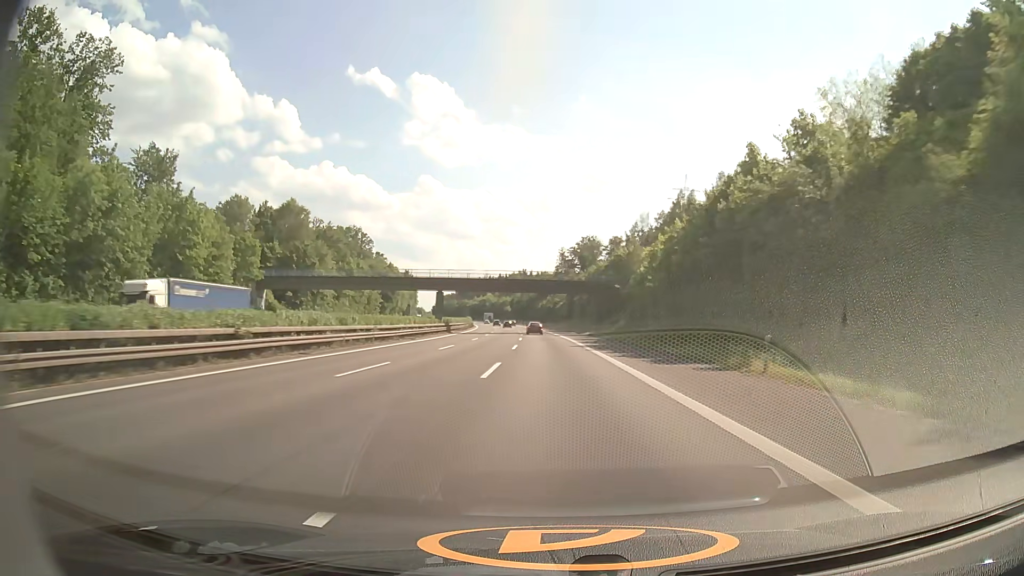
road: motorway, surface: asphalt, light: Day
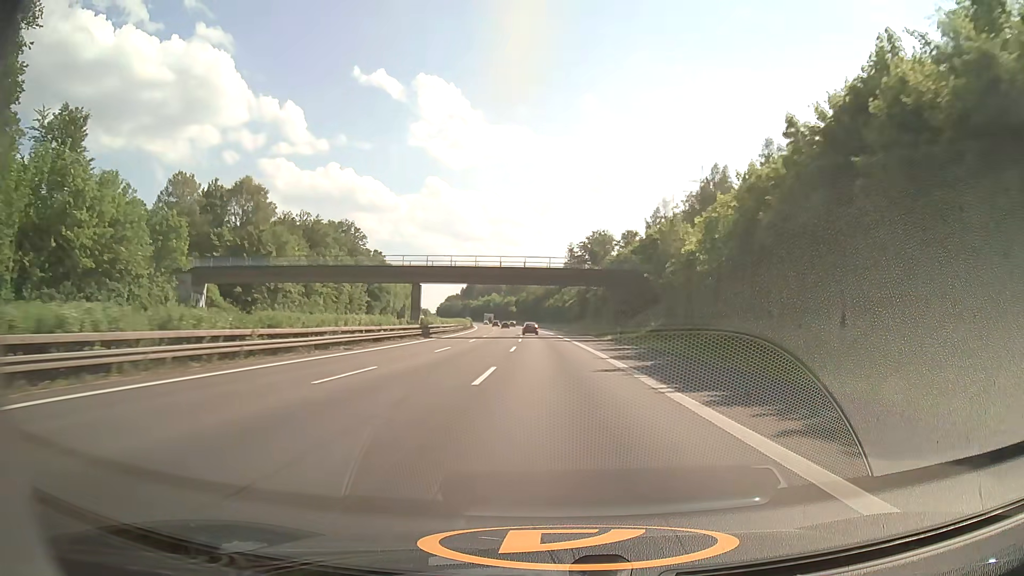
(-0.1, +19.6) m; -1°
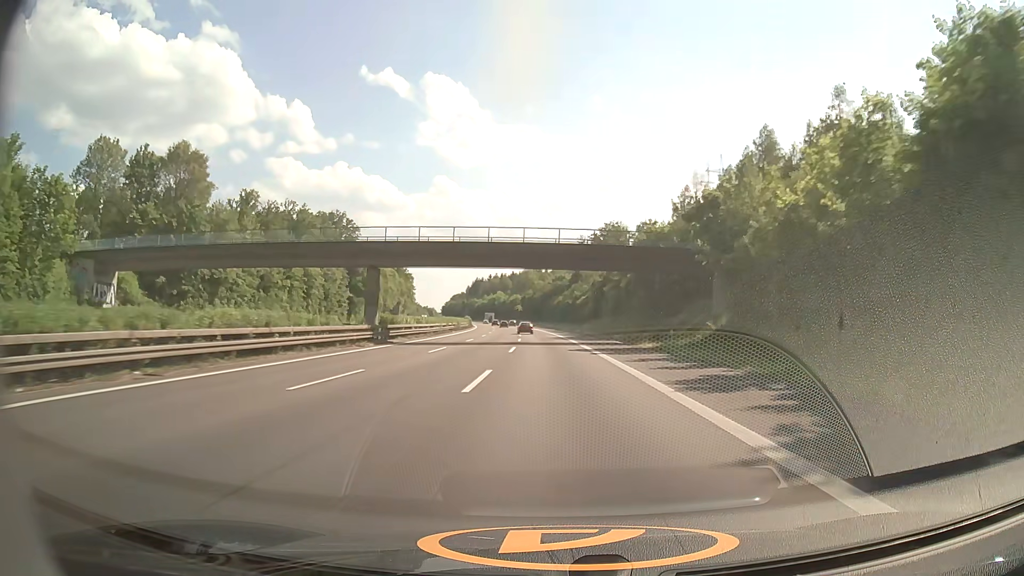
(-0.1, +19.6) m; -1°
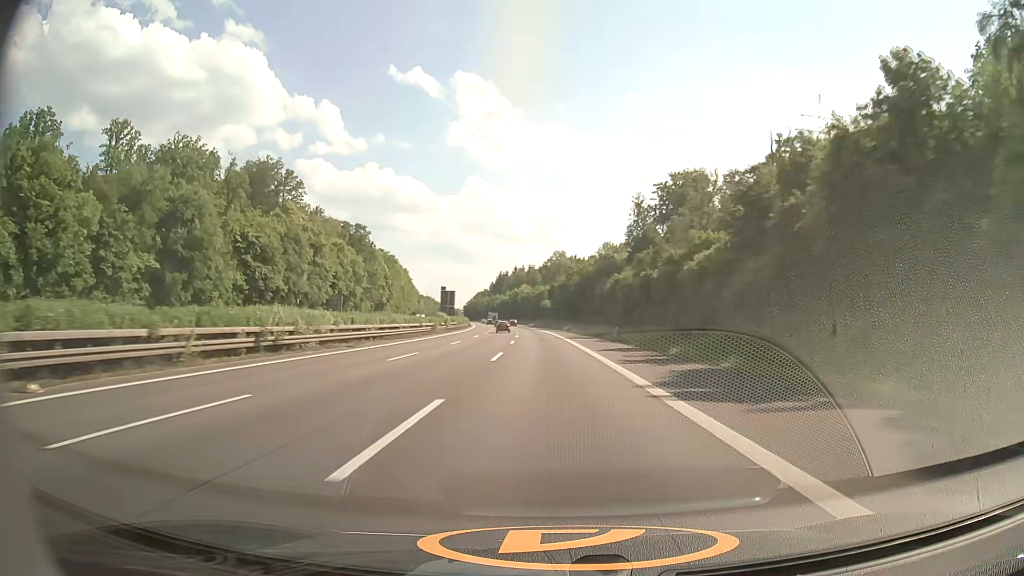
(-1.9, +79.1) m; -3°
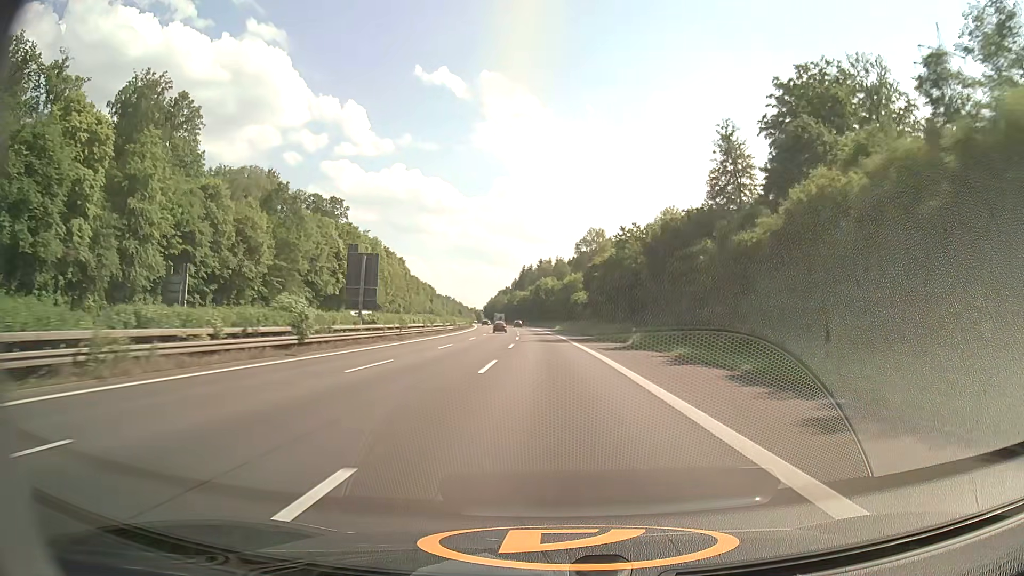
(-1.3, +59.5) m; -3°
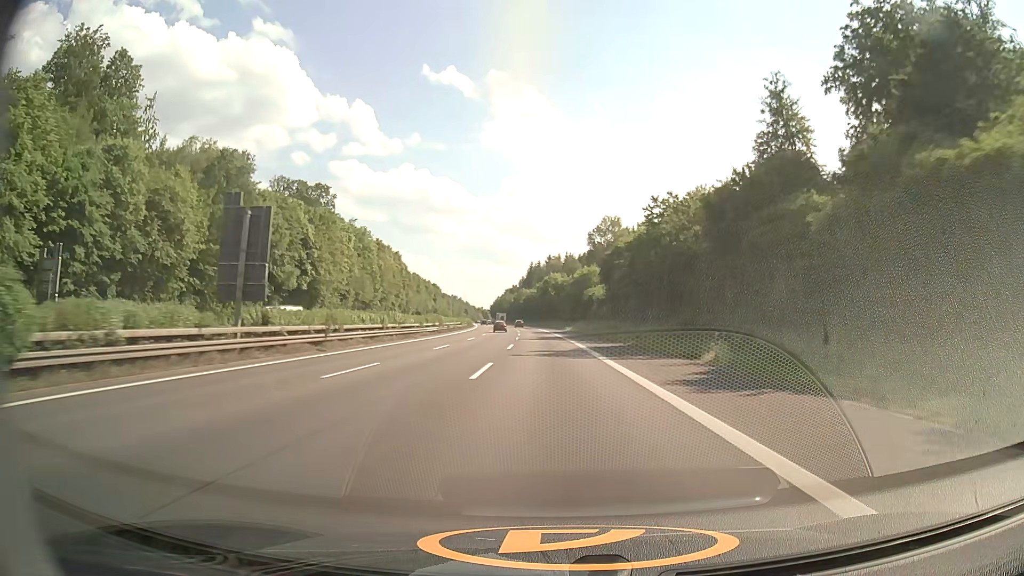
(-0.1, +19.8) m; -1°
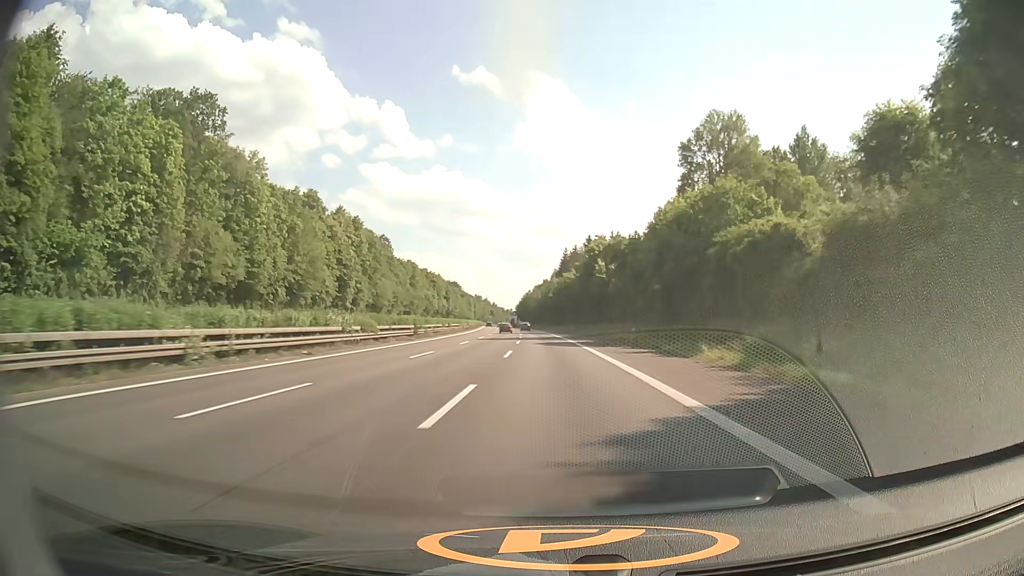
(-2.1, +78.9) m; -3°
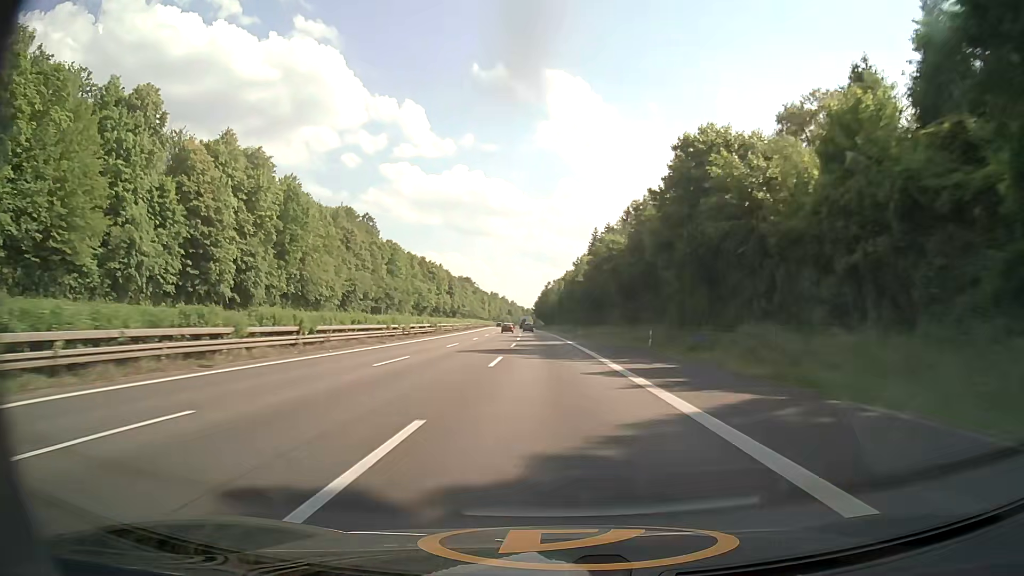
(-1.0, +59.2) m; -2°
(0, +10) (0, +20) (0, +30) (0, +40) (-1, +50) (-1, +60) (-1, +70) (-2, +80) (-2, +90) (-3, +100) m
